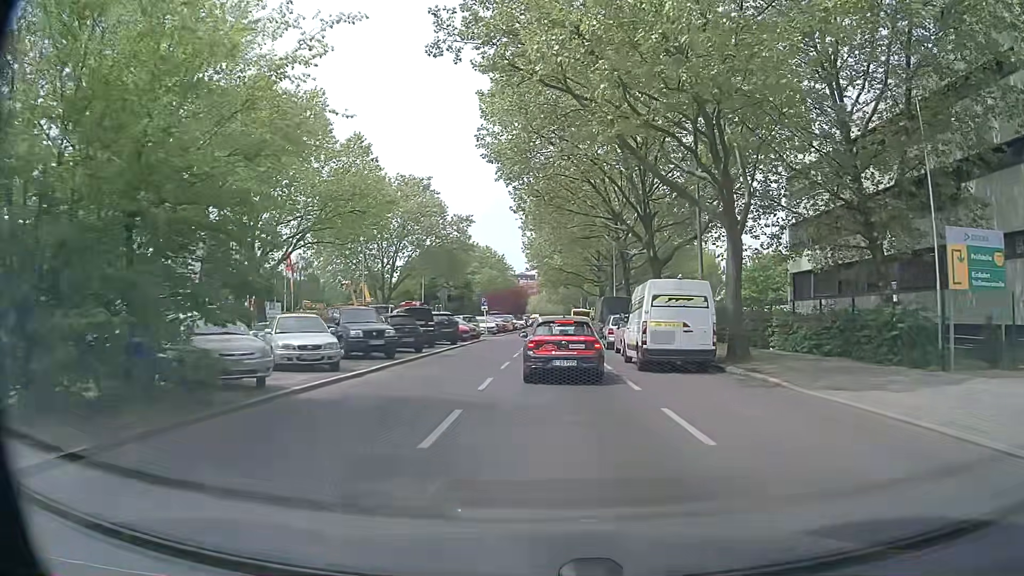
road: tertiary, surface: asphalt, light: Day
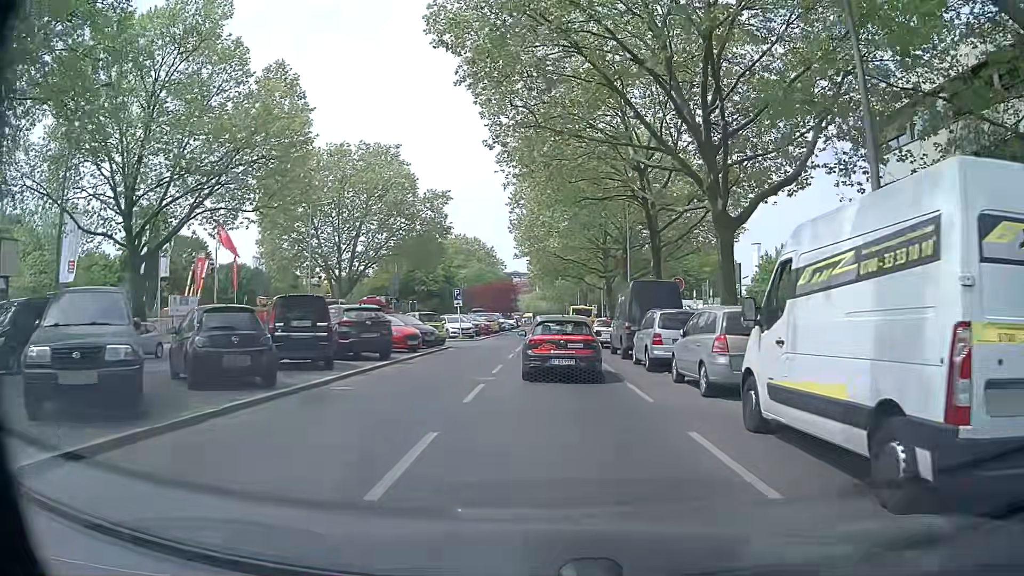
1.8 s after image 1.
(0.0, +13.9) m; 0°
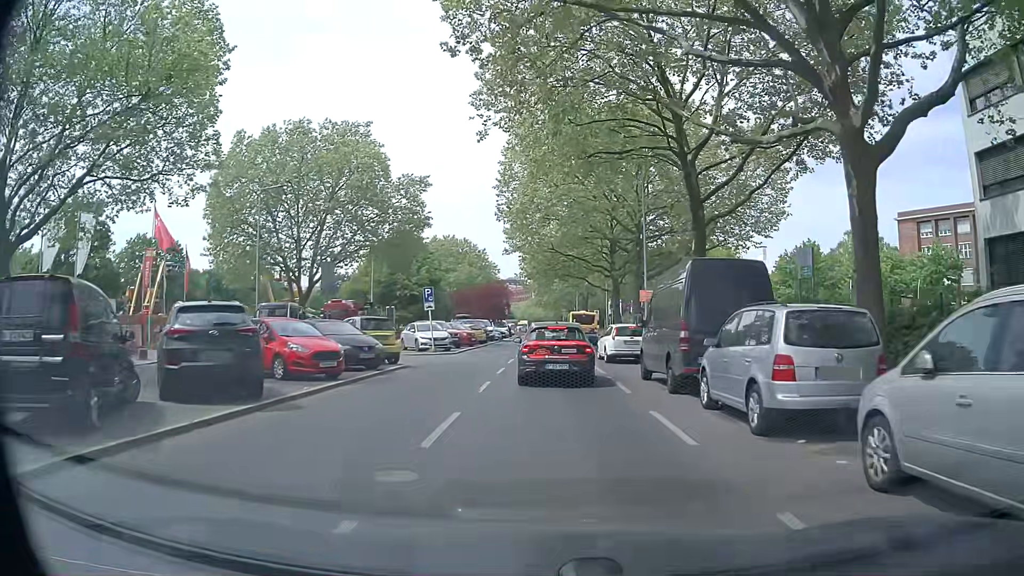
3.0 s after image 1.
(+0.1, +9.6) m; -1°
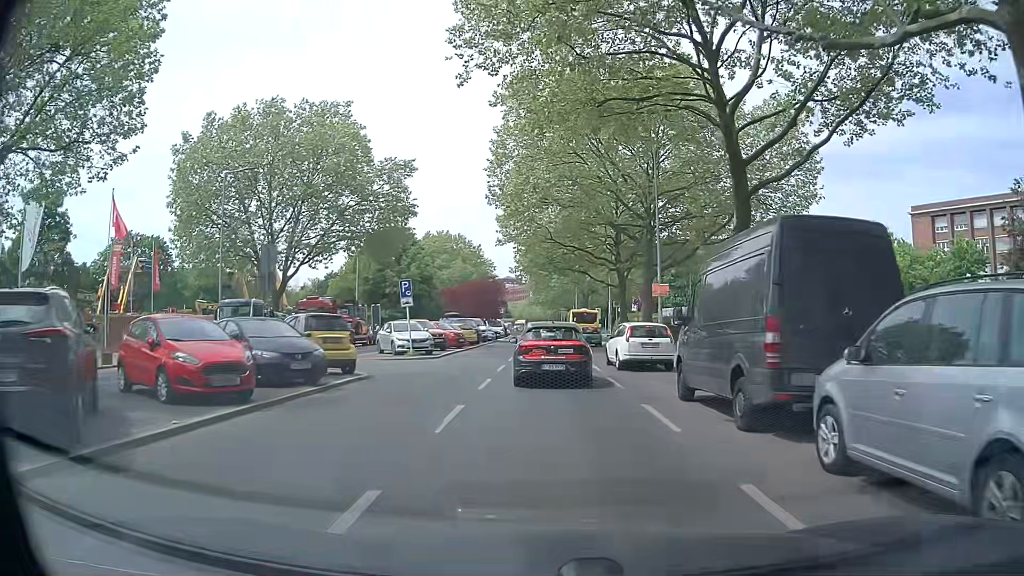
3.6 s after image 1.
(+0.1, +5.1) m; +1°
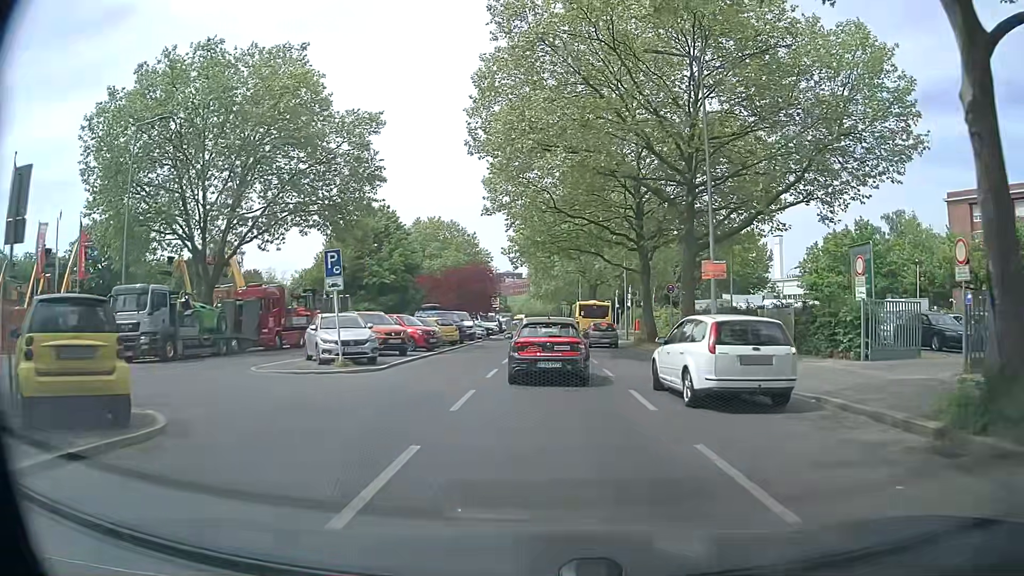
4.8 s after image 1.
(+0.1, +10.1) m; -1°
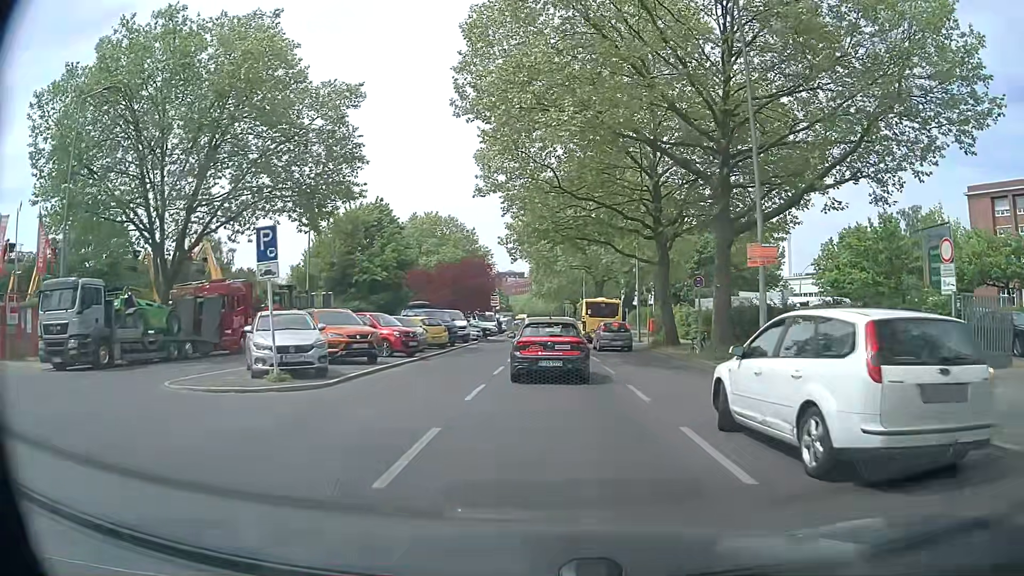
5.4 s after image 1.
(+0.1, +4.9) m; +2°
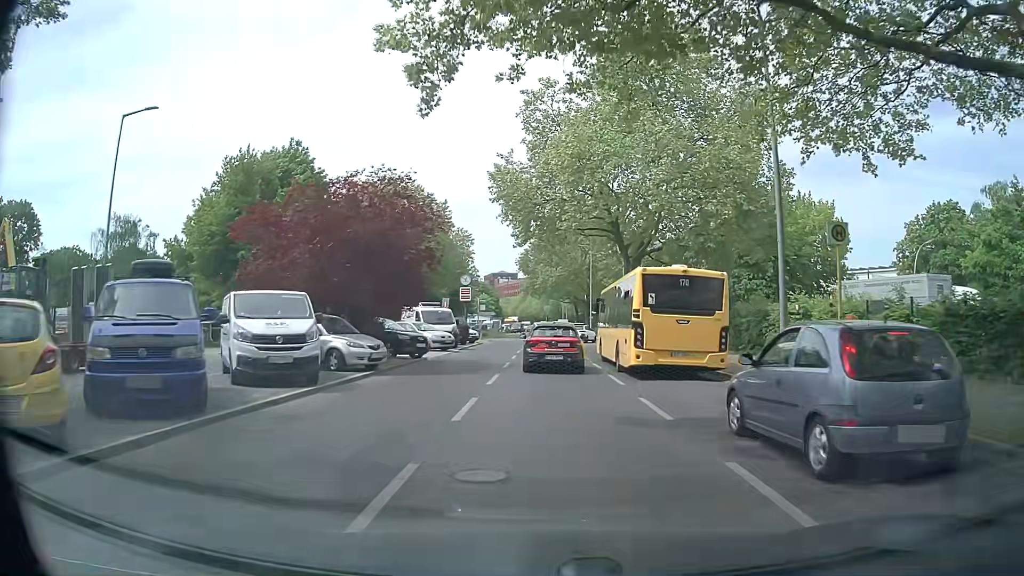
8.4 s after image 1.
(-0.2, +26.2) m; -1°
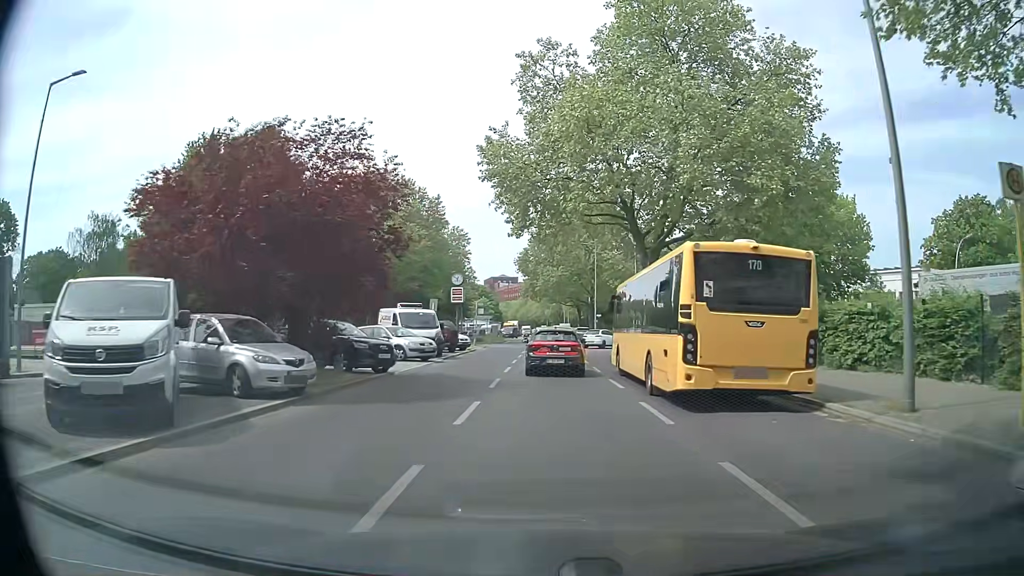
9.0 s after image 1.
(+0.1, +5.9) m; 0°
(0, +10) (0, +20) (0, +30) (+1, +40) (+1, +50) (+1, +60) (+1, +70) (+1, +80) (+1, +90) (+1, +100) m
